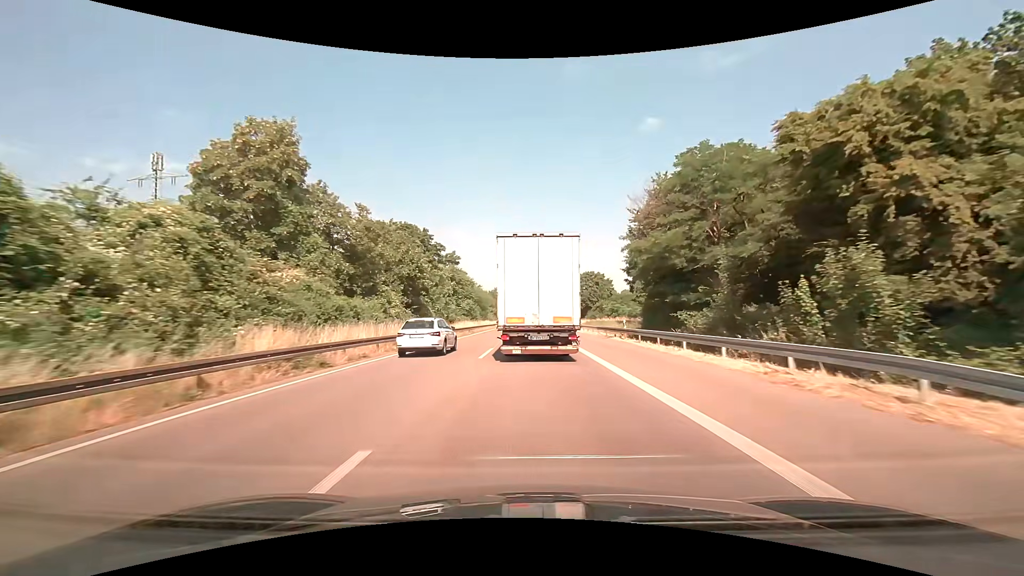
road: trunk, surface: asphalt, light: Day
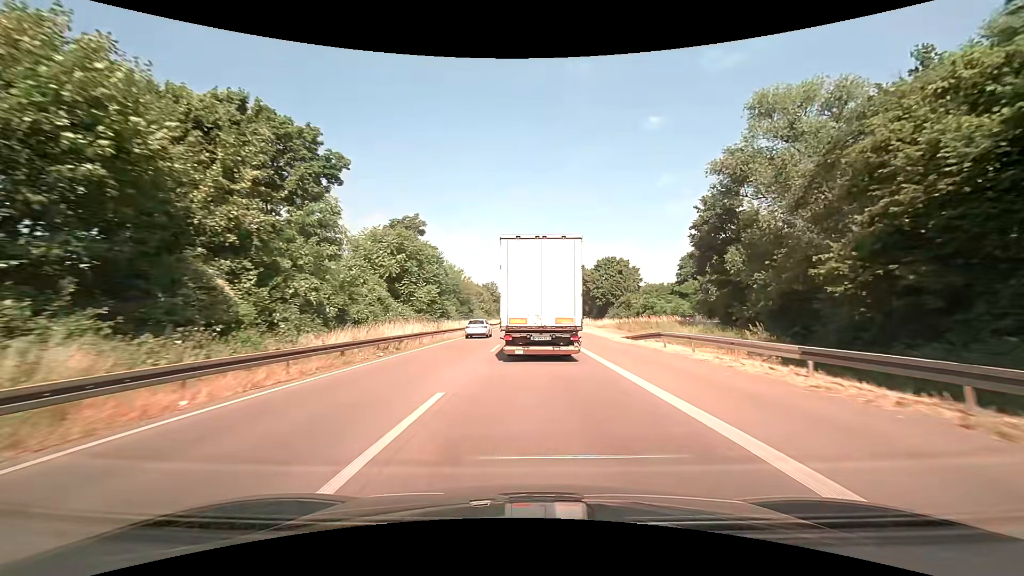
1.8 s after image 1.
(-0.1, +32.7) m; 0°
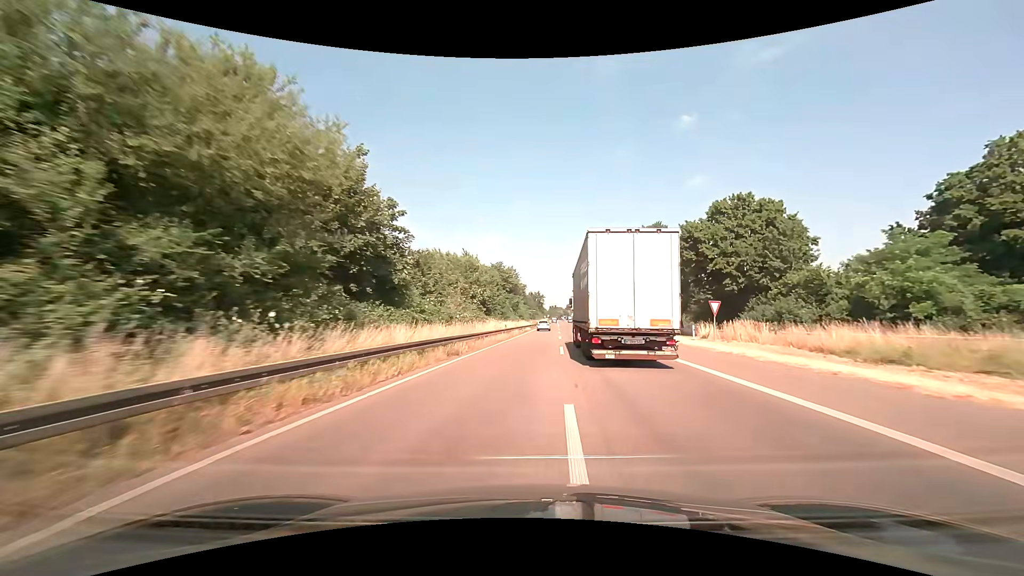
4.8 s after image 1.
(-1.3, +56.6) m; -3°
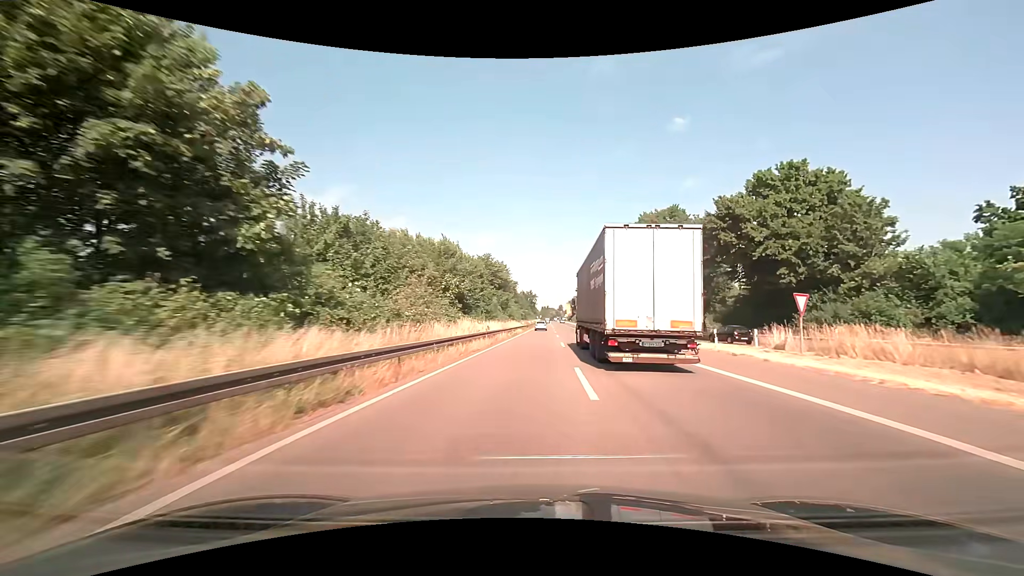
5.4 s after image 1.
(0.0, +11.9) m; +1°
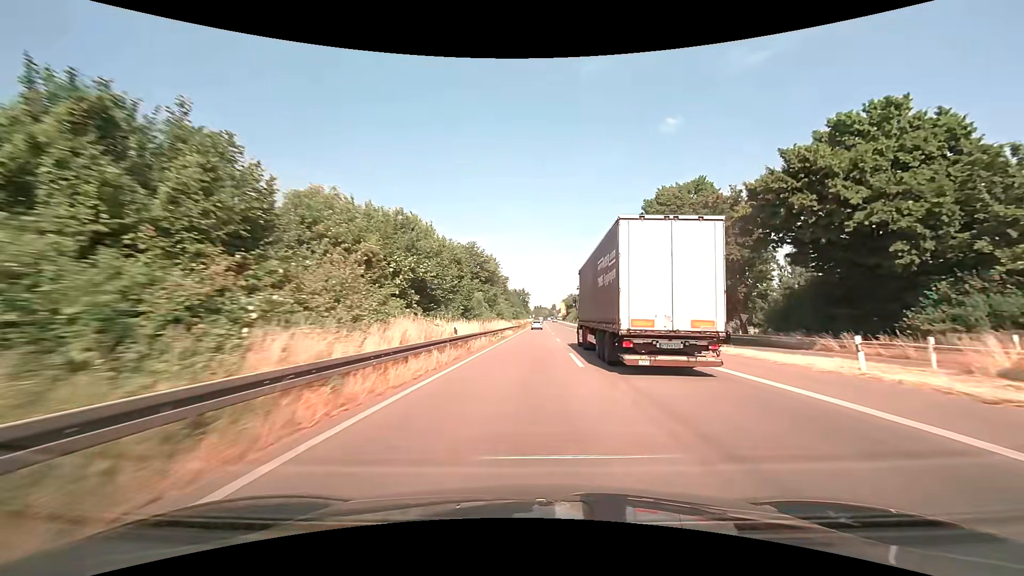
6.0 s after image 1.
(+0.1, +12.2) m; +1°
